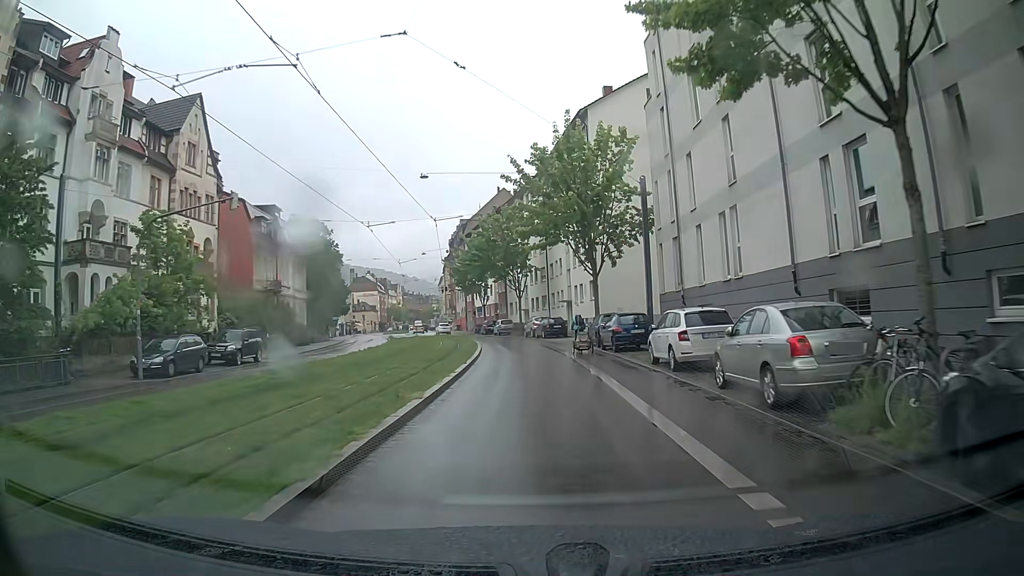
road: primary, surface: asphalt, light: Day
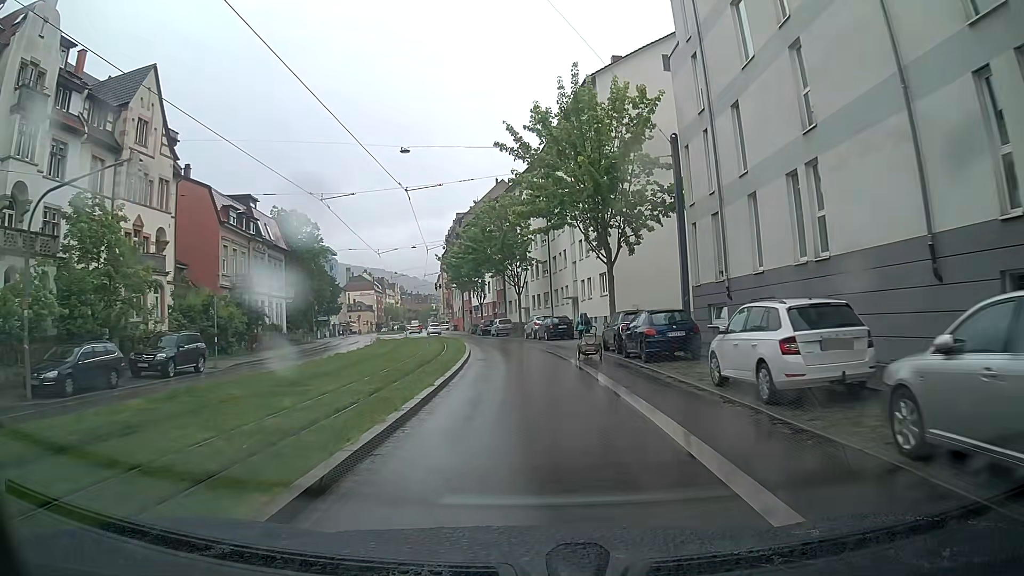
(0.0, +6.5) m; +2°
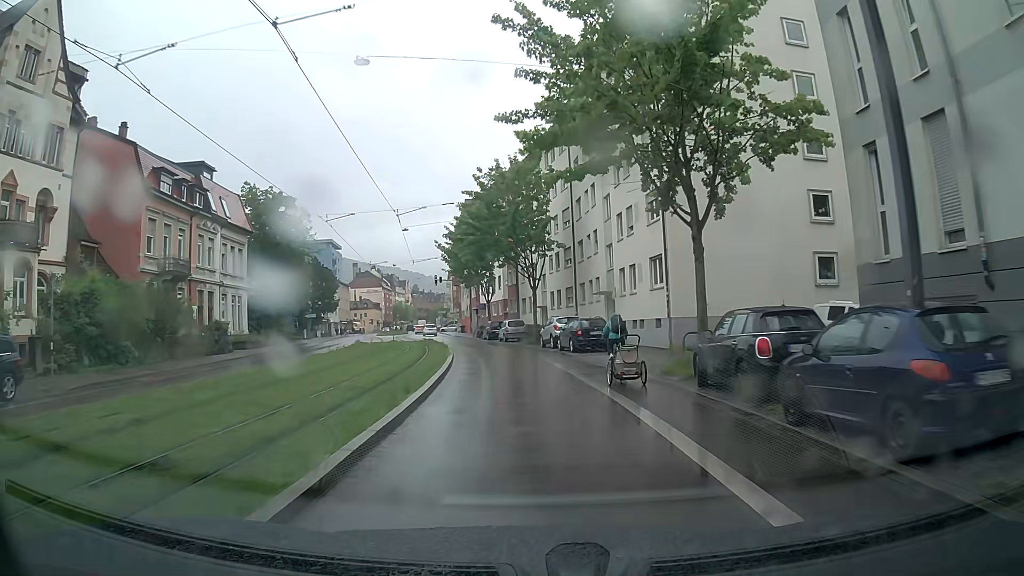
(-0.5, +12.8) m; -3°
(0, +10) (-1, +20) (-2, +30) (-3, +40) (-5, +50) (-7, +59) (-9, +69) (-11, +79) (-13, +89) (-15, +99) m
